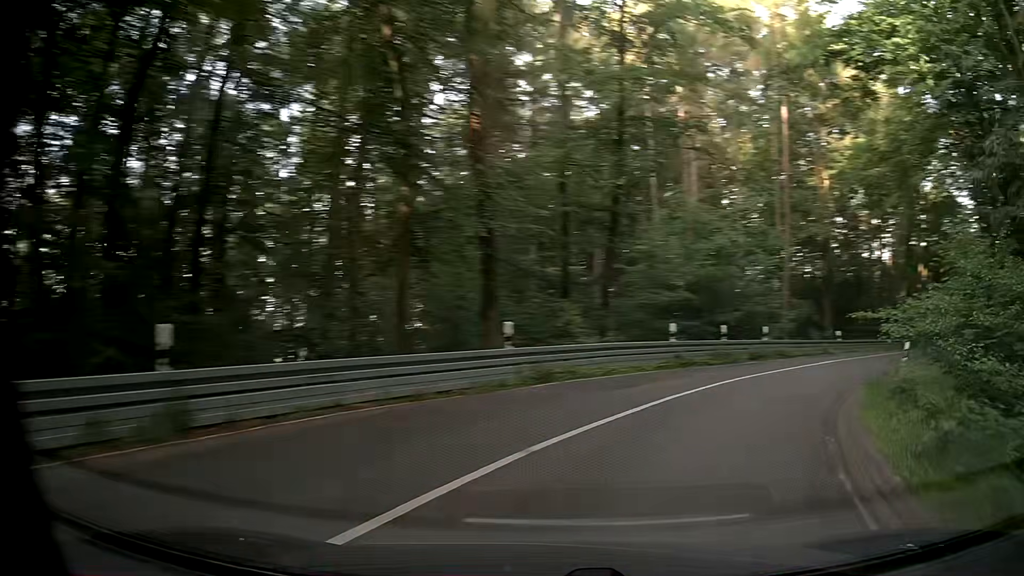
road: secondary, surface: asphalt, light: Day
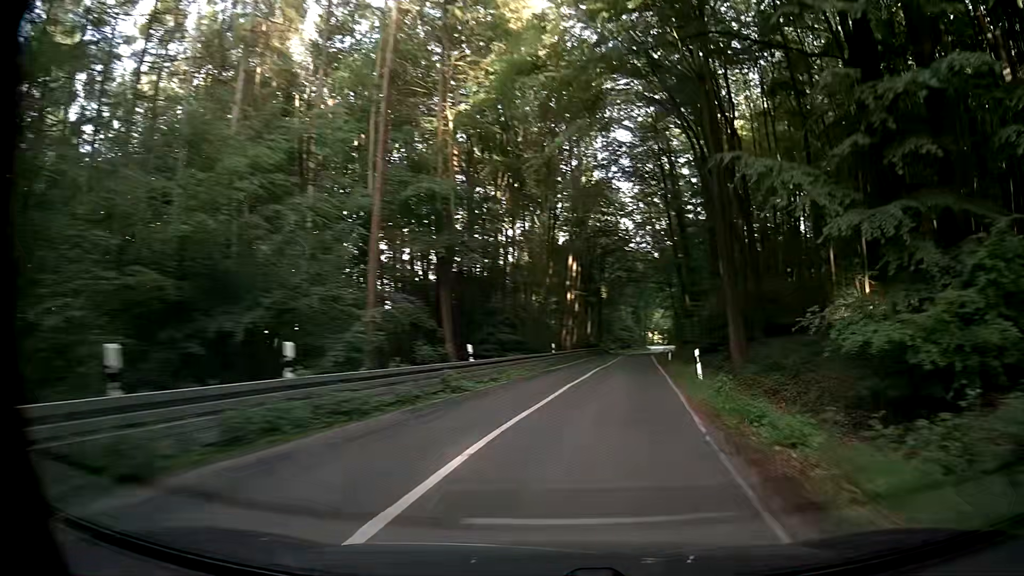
(+6.5, +16.8) m; +34°
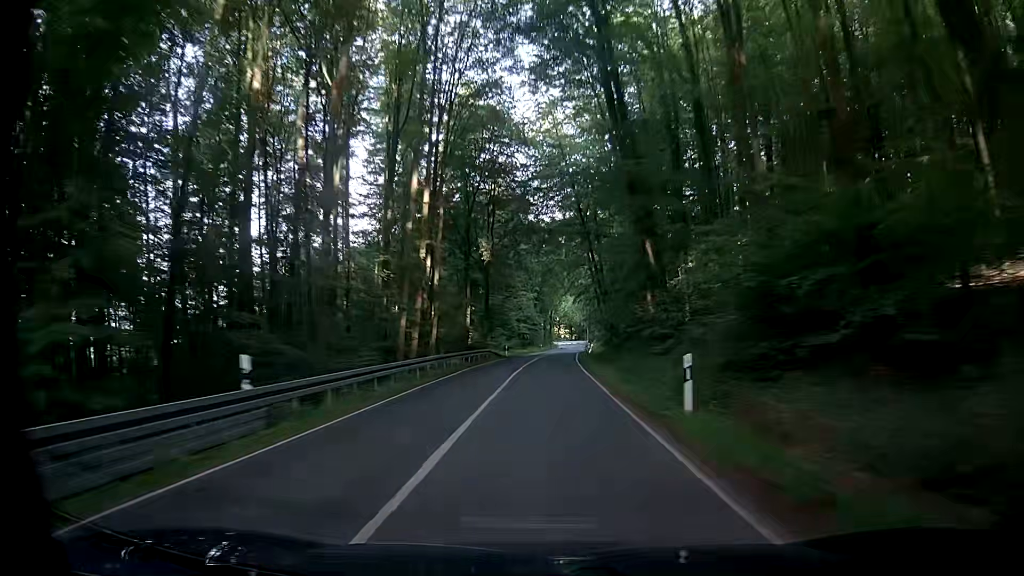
(+4.5, +31.5) m; +11°
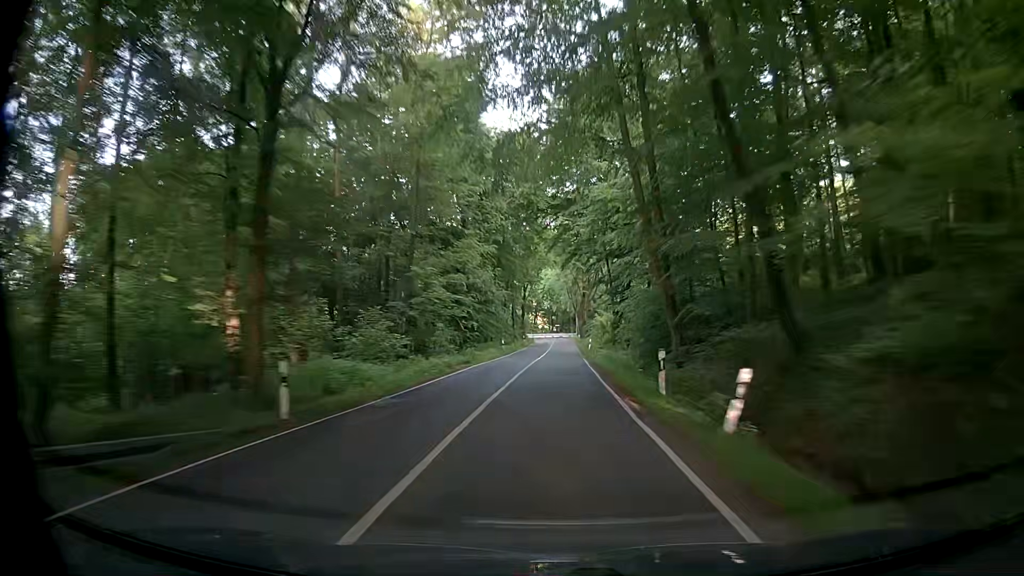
(+1.0, +47.4) m; +1°
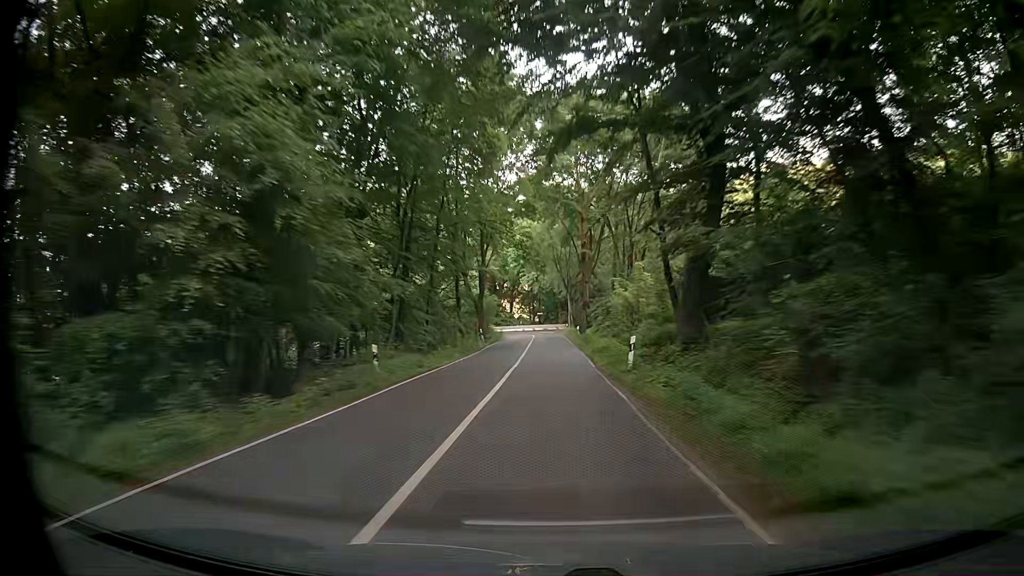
(+1.2, +37.4) m; +3°
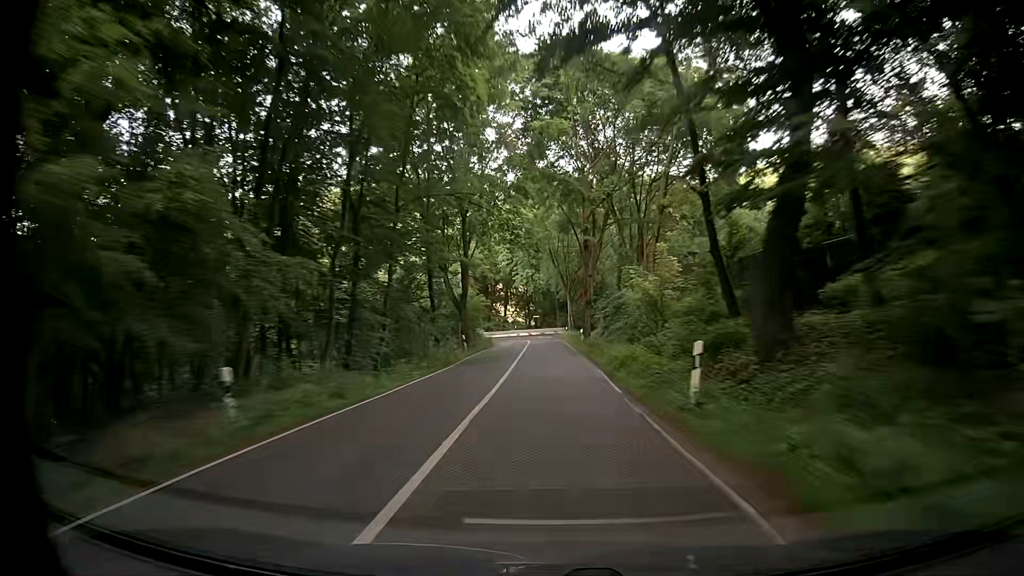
(0.0, +8.9) m; -1°
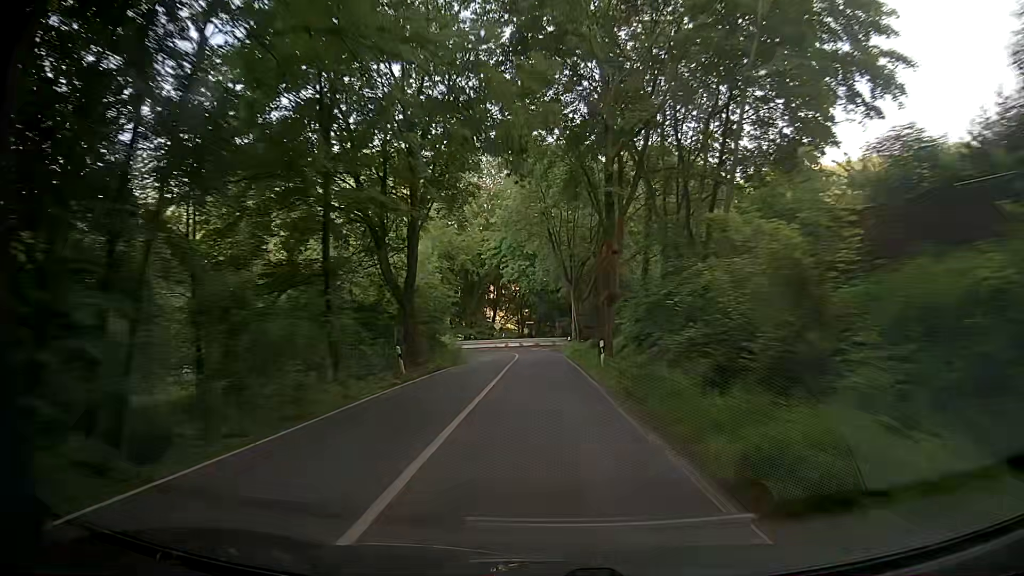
(+0.2, +17.3) m; 0°
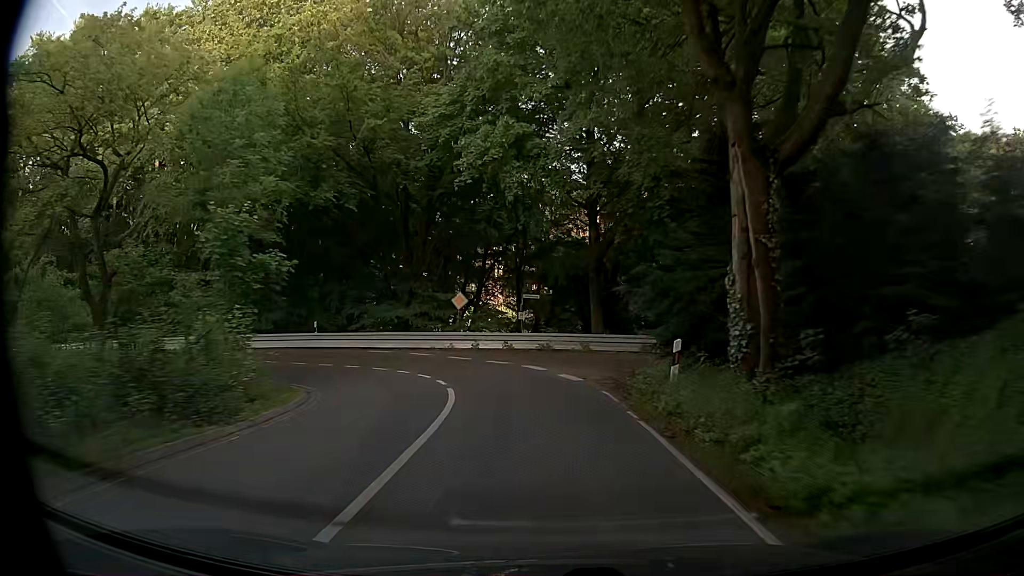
(+0.3, +37.9) m; 0°
(0, +10) (-2, +20) (-7, +28) (-16, +33) (-26, +33) (-35, +29) (-41, +21) (-45, +12) (-46, +2) (-47, -8) m
